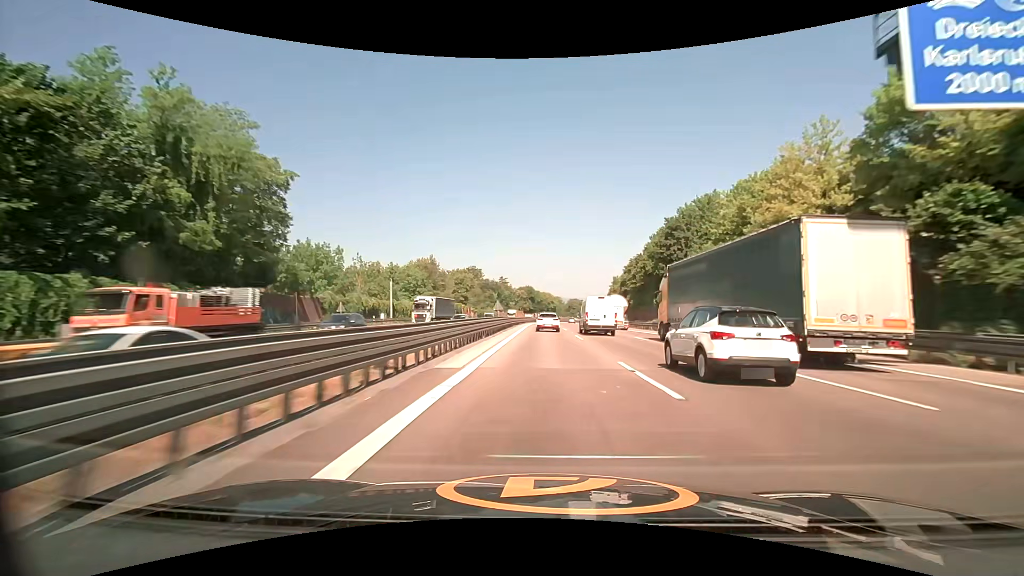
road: motorway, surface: asphalt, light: Day
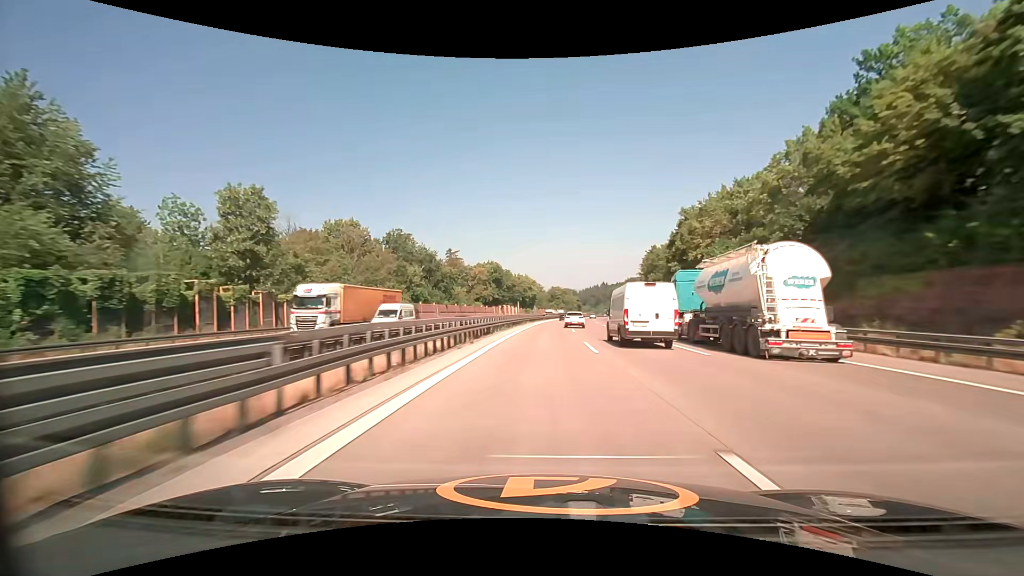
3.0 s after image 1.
(+1.3, +99.0) m; +2°
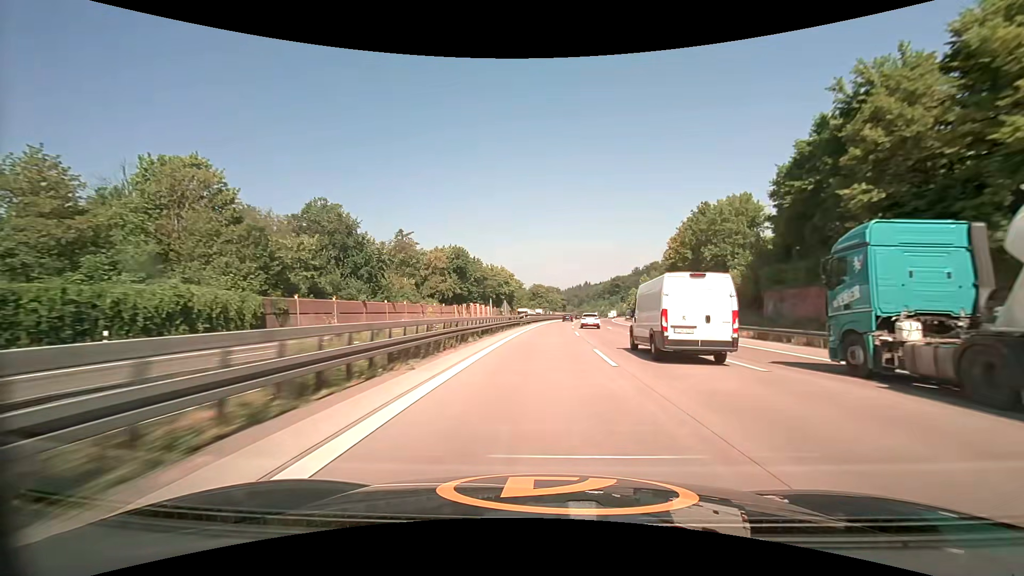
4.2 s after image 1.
(+0.6, +39.9) m; +2°
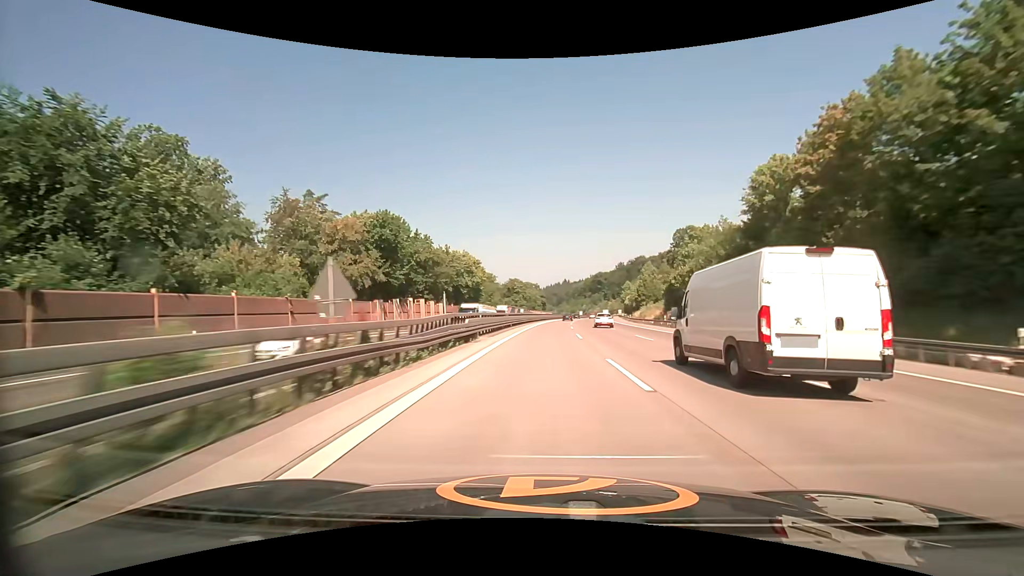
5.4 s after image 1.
(+0.8, +40.3) m; +2°
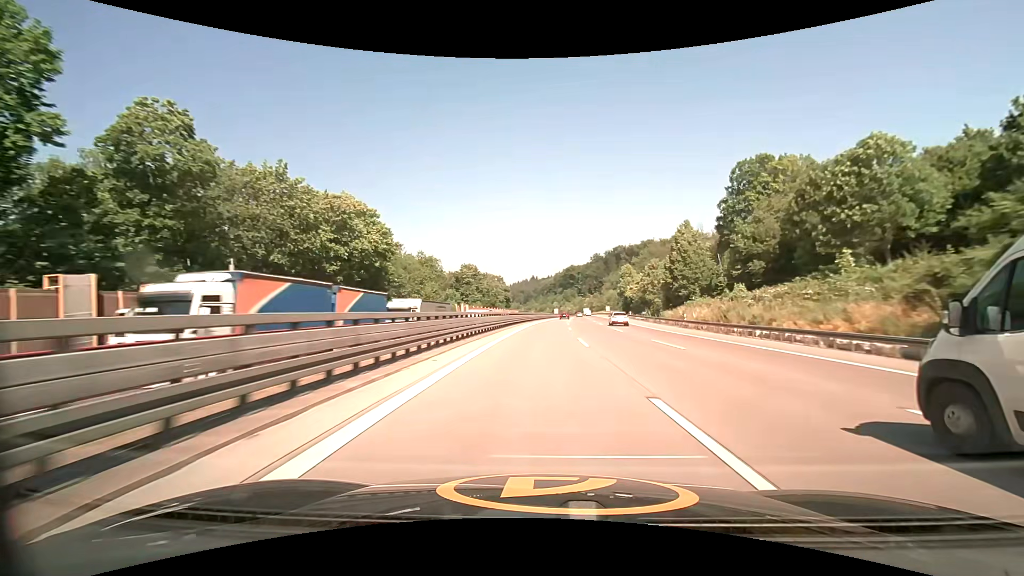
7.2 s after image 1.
(+2.0, +61.0) m; +4°
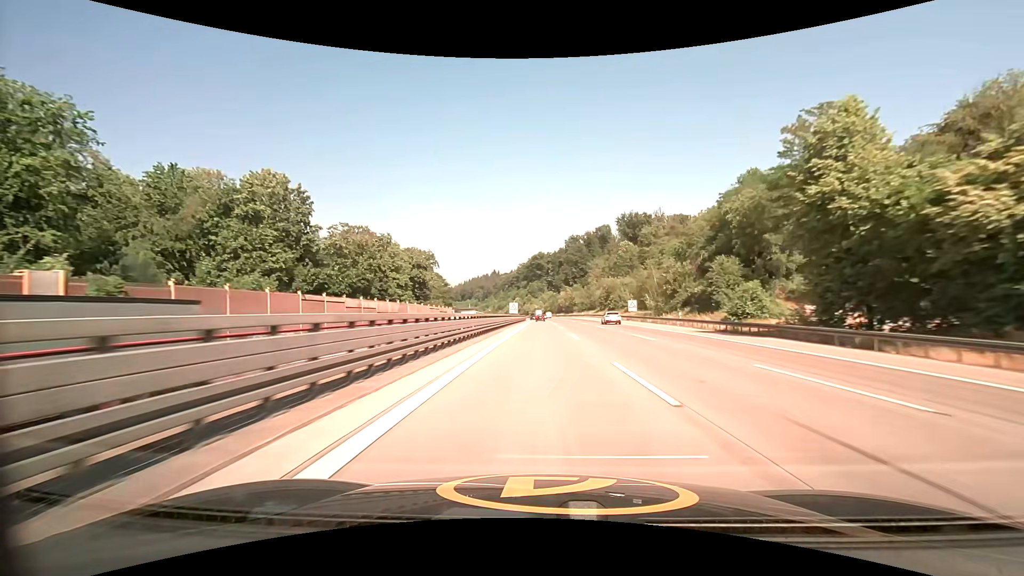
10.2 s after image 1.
(+4.1, +101.9) m; +4°
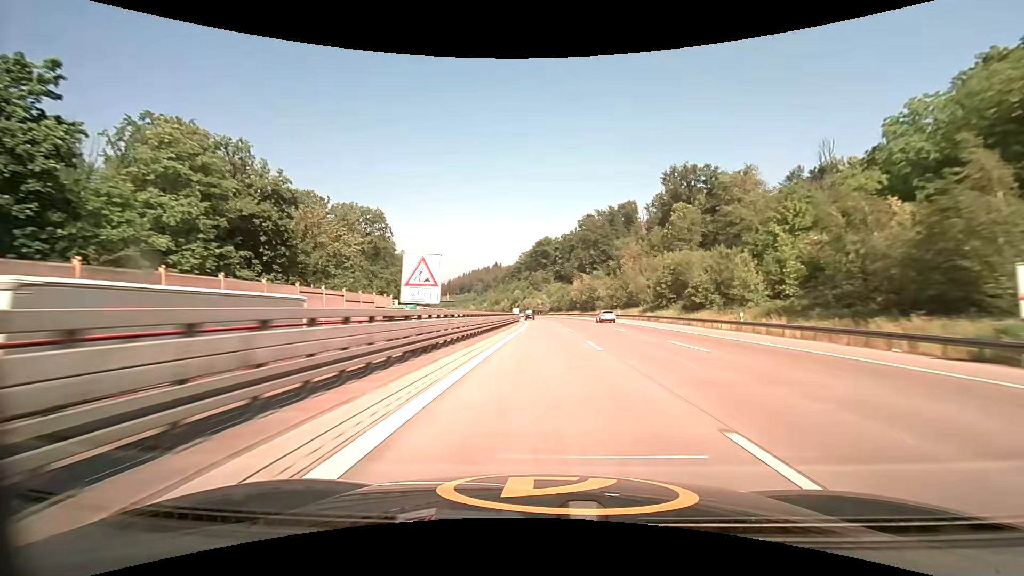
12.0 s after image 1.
(0.0, +61.5) m; 0°
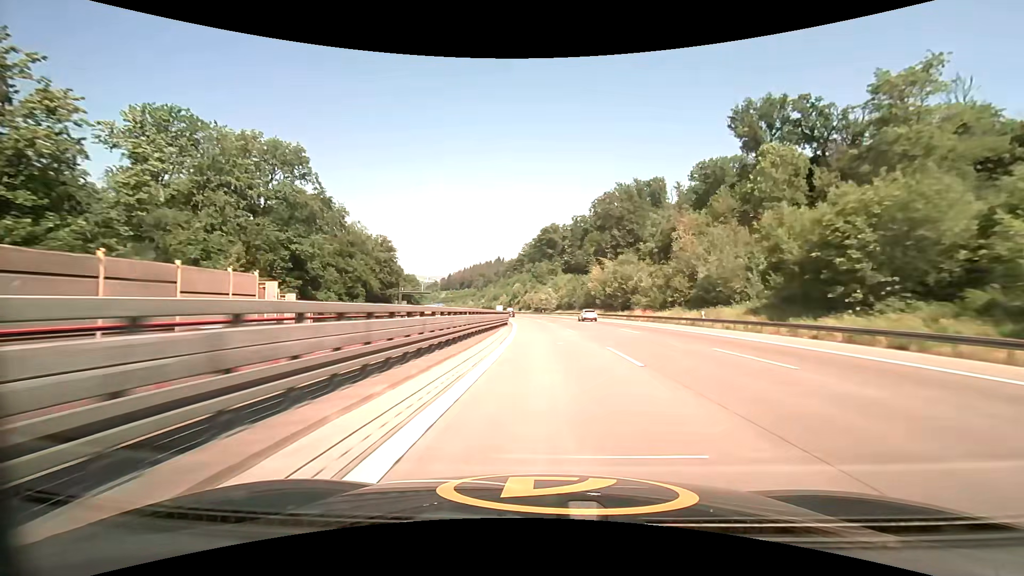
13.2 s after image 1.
(-0.2, +41.0) m; -1°
(0, +10) (0, +20) (0, +30) (0, +40) (0, +50) (-1, +60) (-1, +70) (-2, +80) (-3, +90) (-4, +100) m
